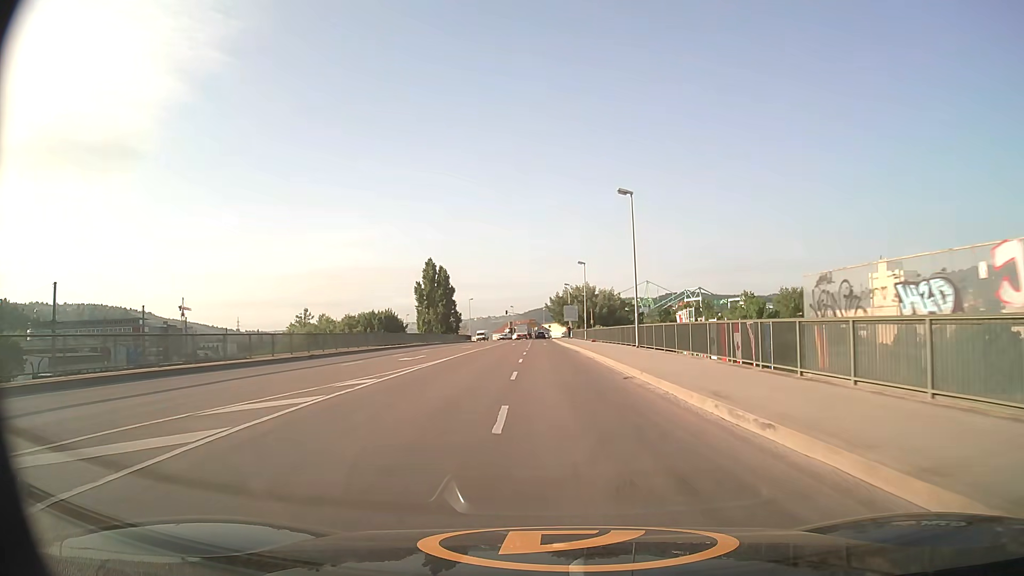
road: secondary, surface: asphalt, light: Day
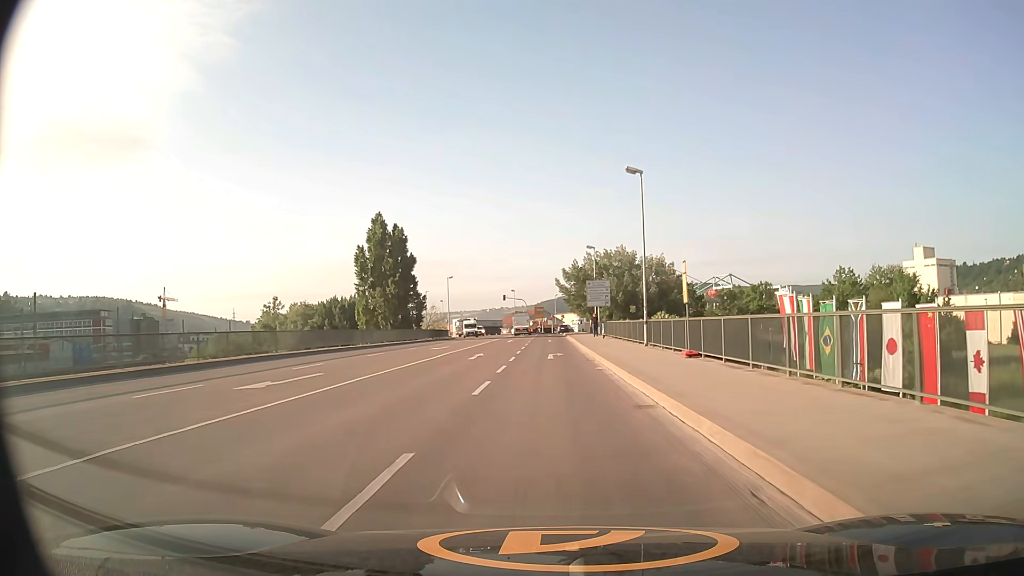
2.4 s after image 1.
(-0.1, +40.8) m; -1°
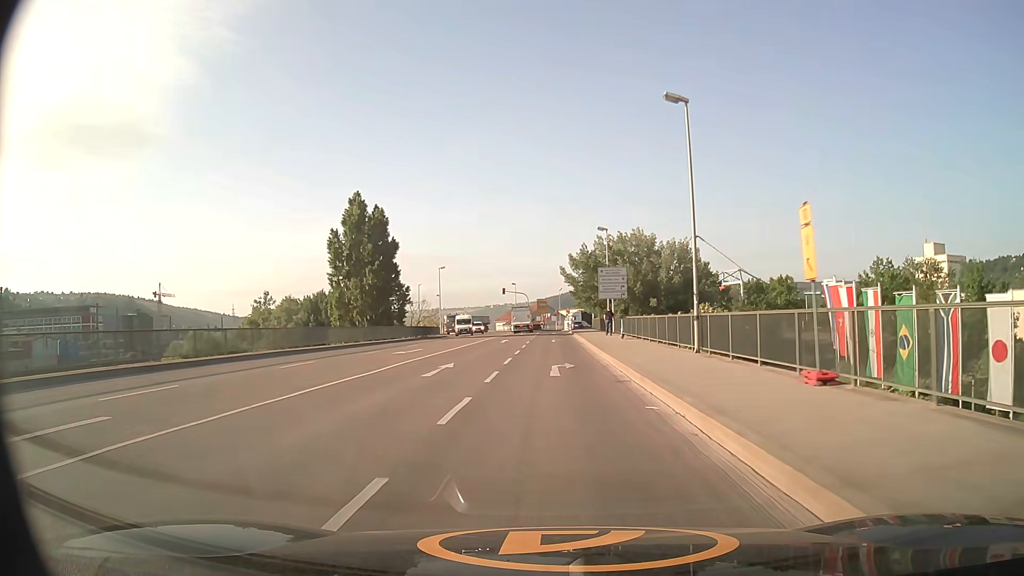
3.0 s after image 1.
(0.0, +10.3) m; 0°
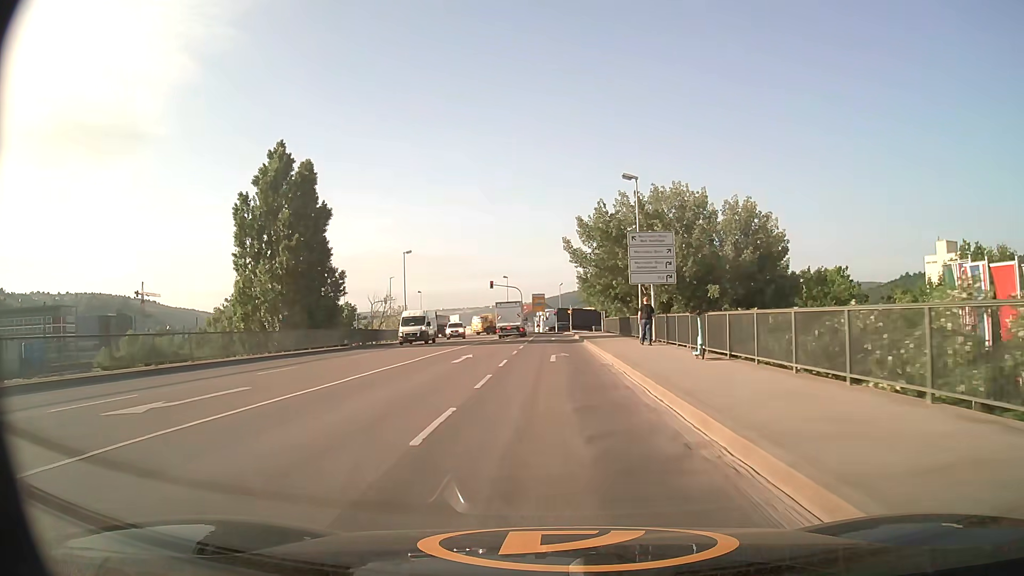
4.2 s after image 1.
(0.0, +19.6) m; 0°
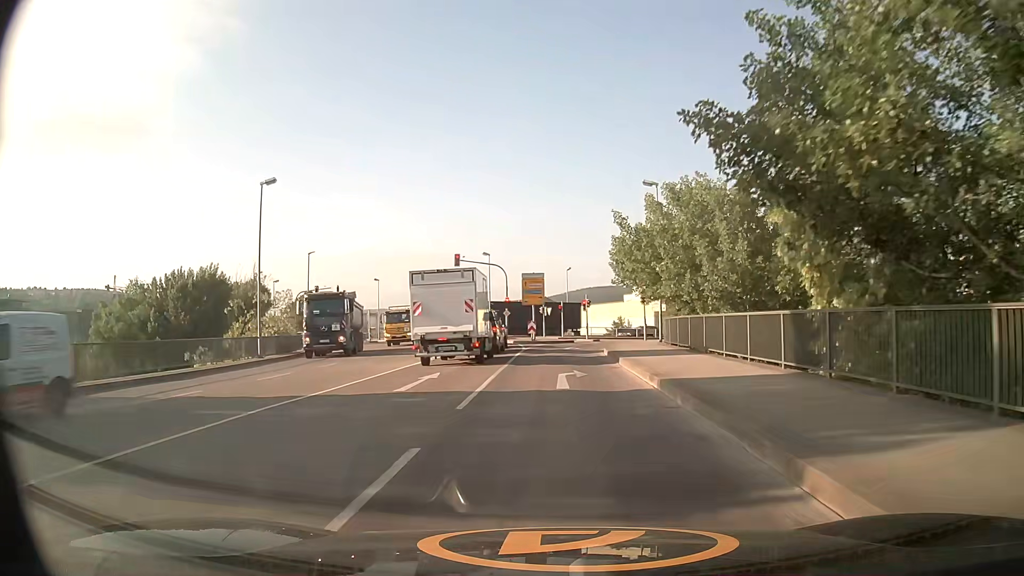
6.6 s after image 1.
(-0.1, +33.2) m; 0°
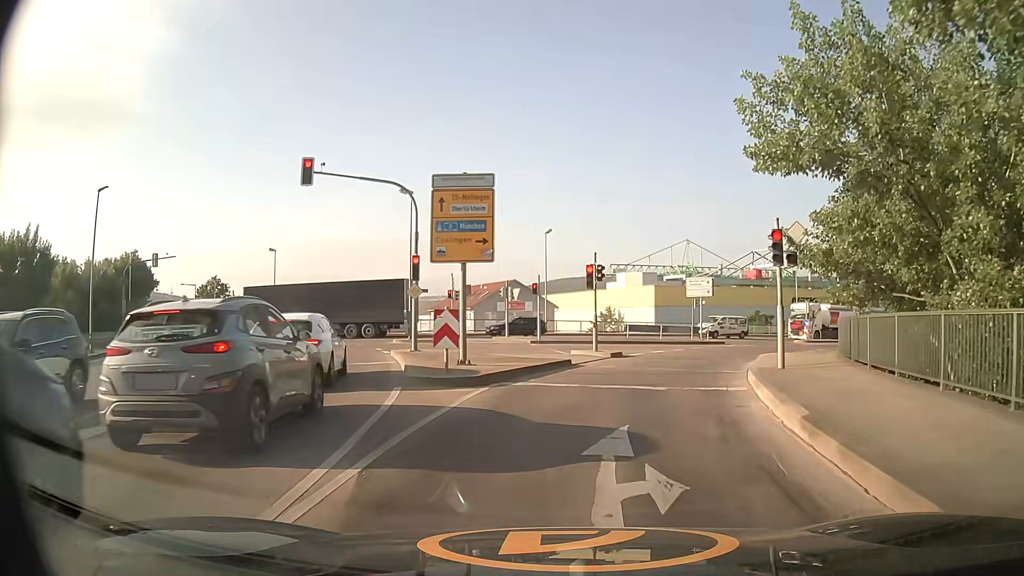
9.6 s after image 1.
(+0.1, +28.9) m; +2°
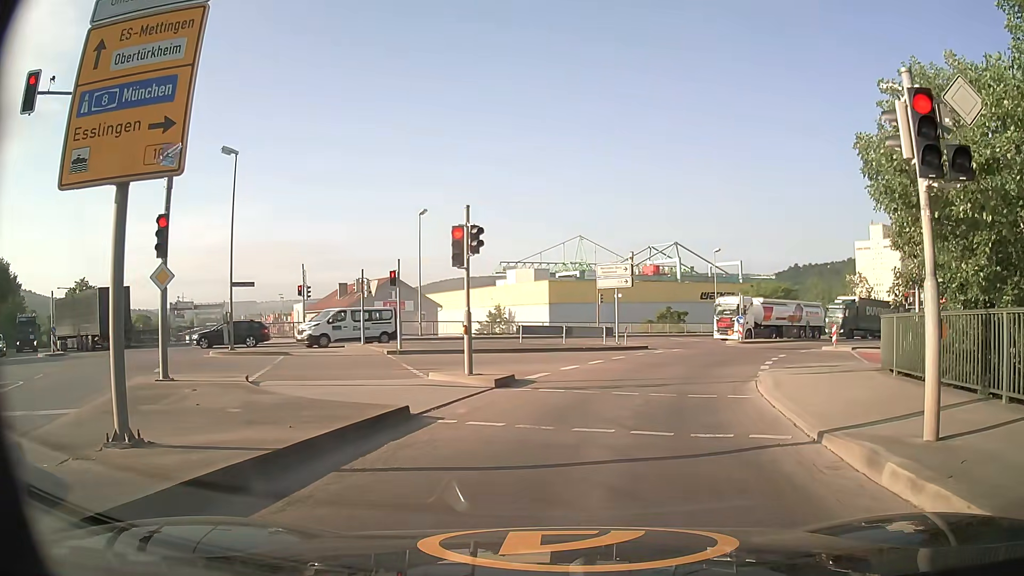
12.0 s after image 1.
(+0.6, +9.7) m; +10°
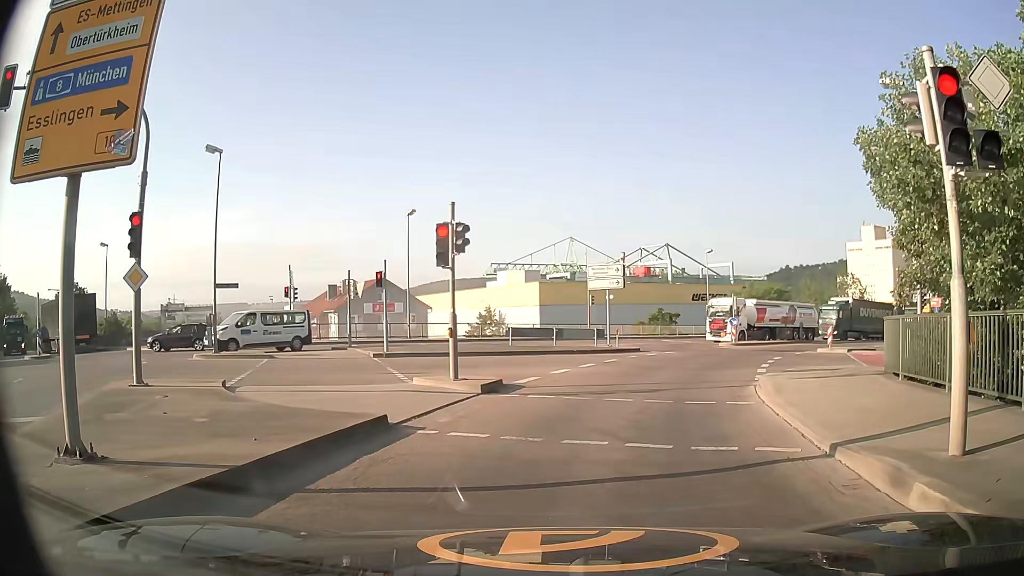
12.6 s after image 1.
(0.0, +0.6) m; 0°
(+1, +10) (+3, +20) (+6, +29) (+11, +38) (+17, +46) (+23, +54) (+31, +60) (+38, +67) (+46, +73) (+55, +78) m
